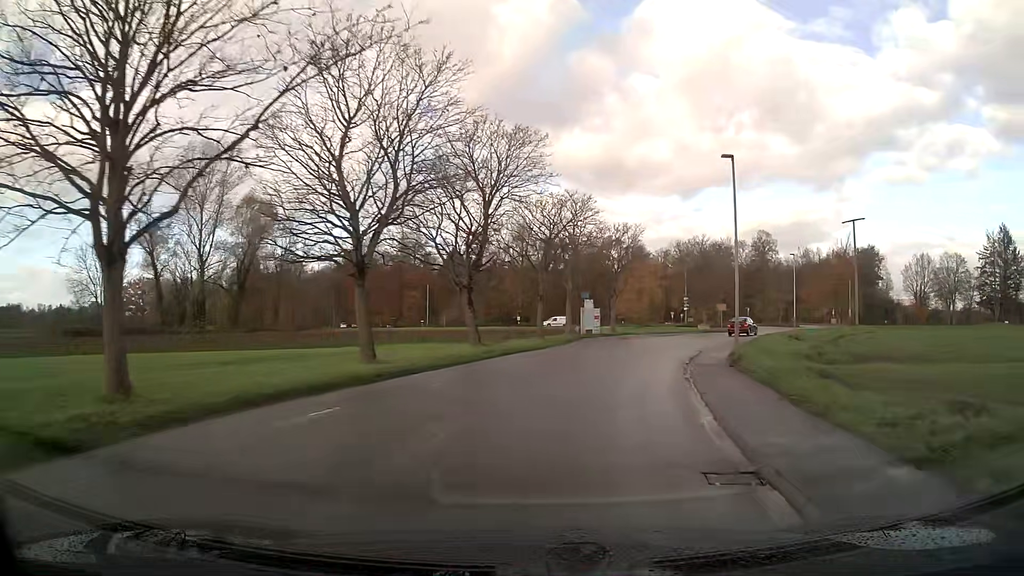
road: unclassified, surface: asphalt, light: Day
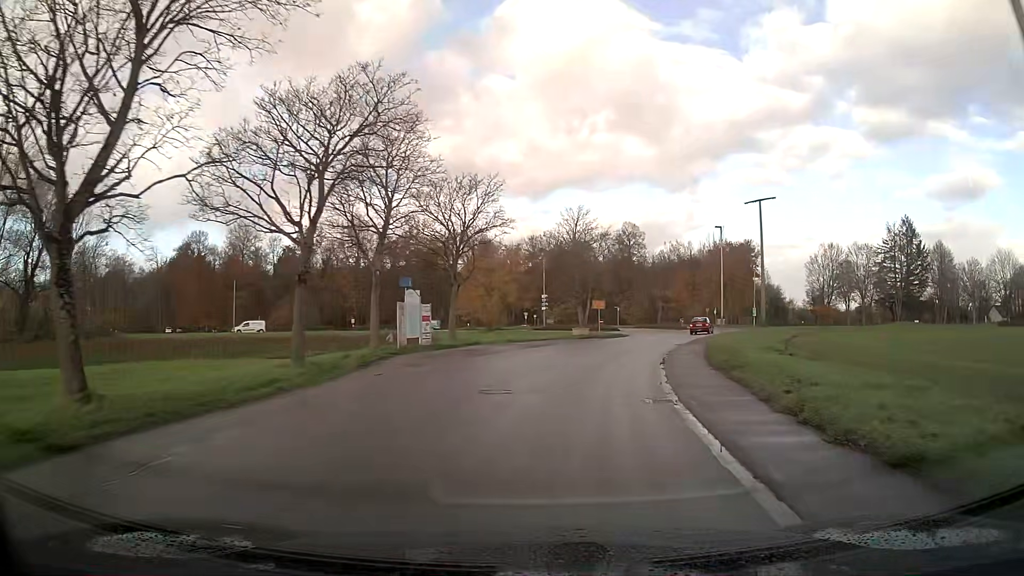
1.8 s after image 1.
(+2.0, +17.6) m; +13°
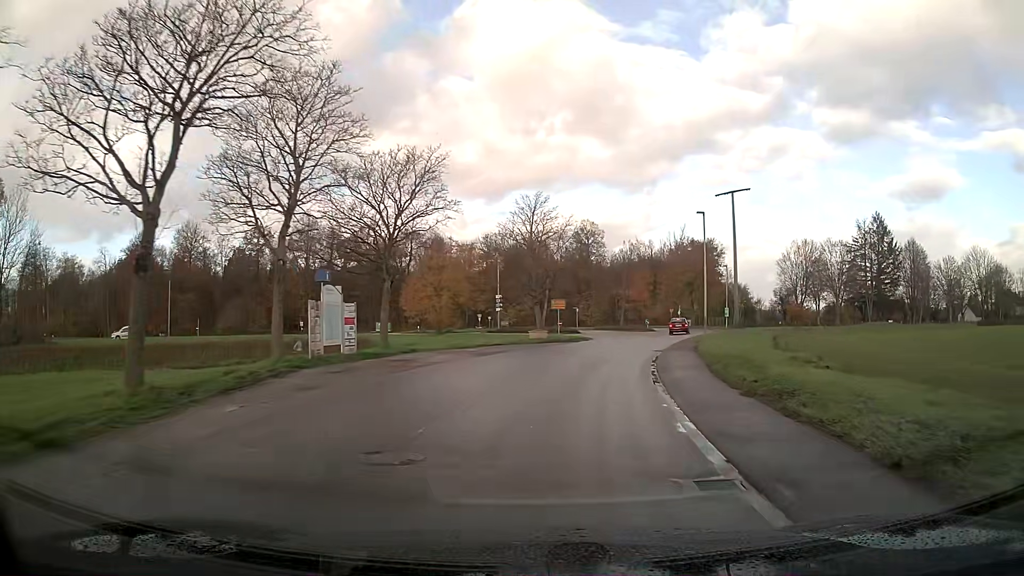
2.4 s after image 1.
(+0.2, +5.7) m; +3°
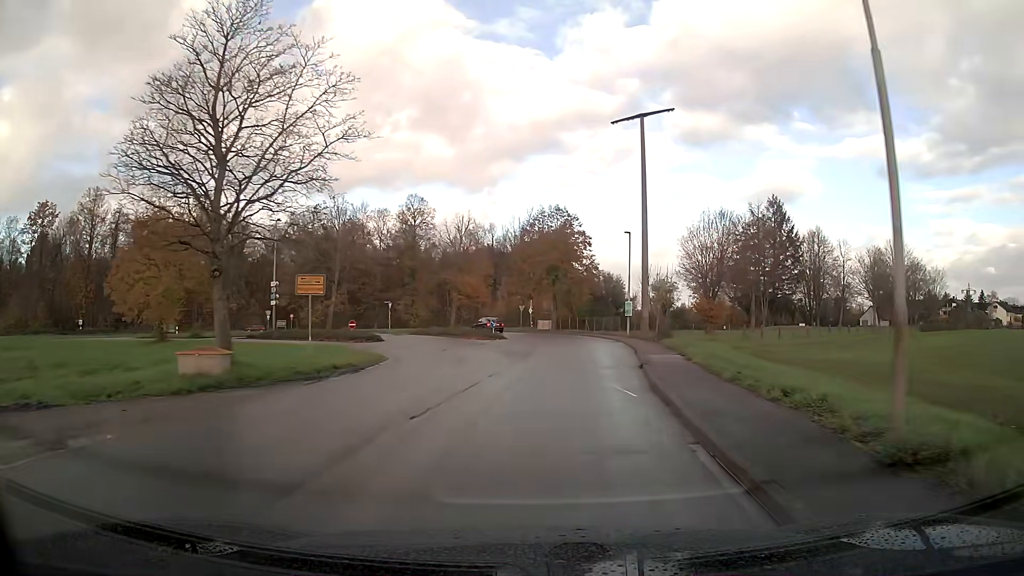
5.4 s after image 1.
(+3.4, +27.5) m; +13°
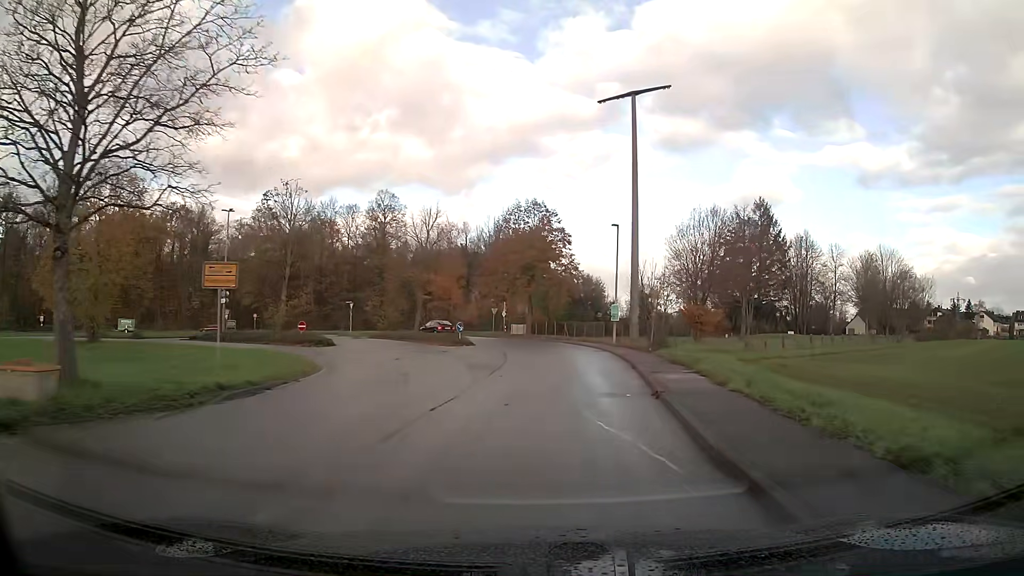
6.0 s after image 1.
(+0.1, +5.4) m; +2°
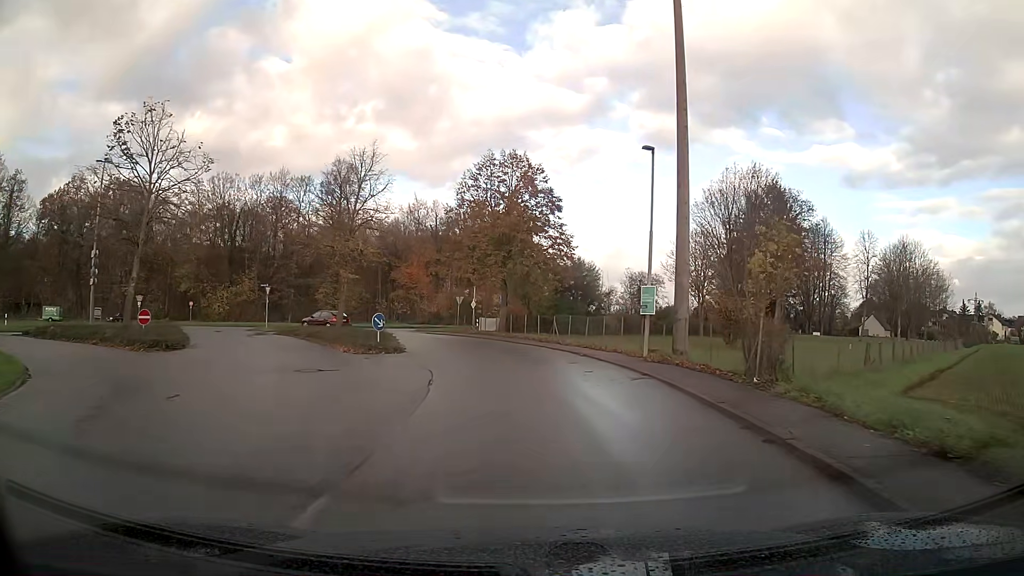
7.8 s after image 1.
(+0.3, +15.7) m; 0°
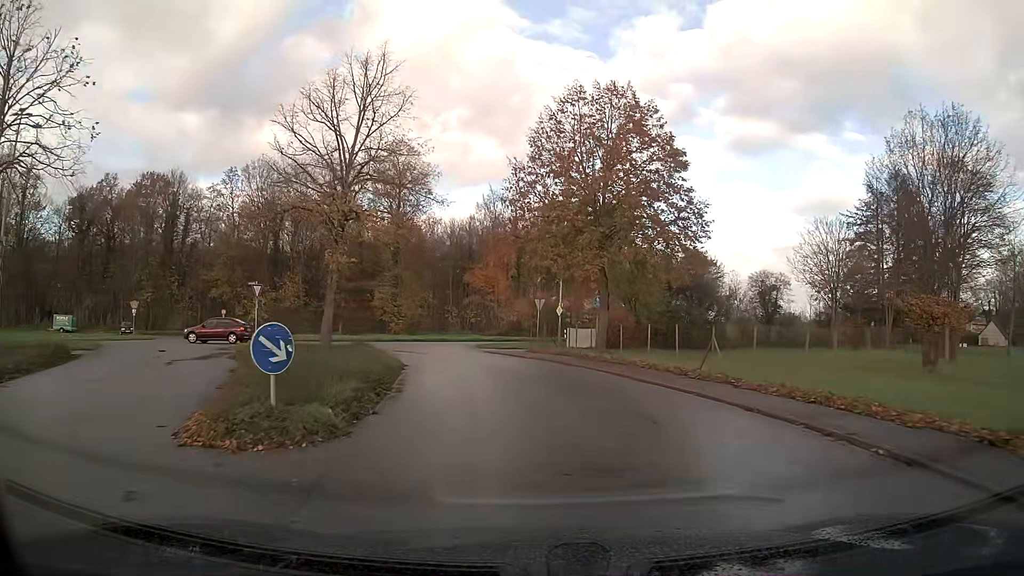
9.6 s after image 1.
(-1.0, +15.0) m; -8°
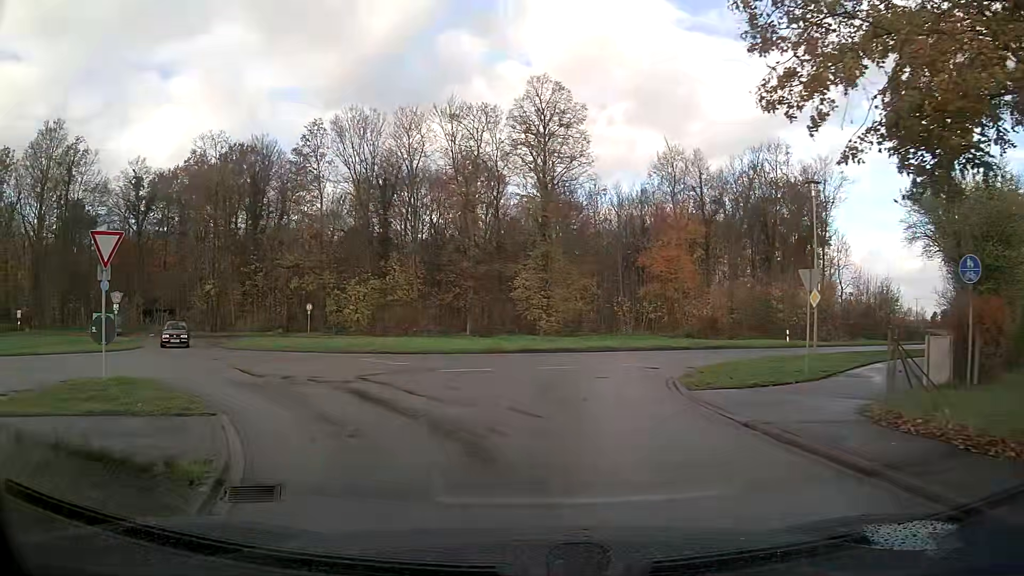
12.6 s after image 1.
(-2.3, +21.2) m; -16°
